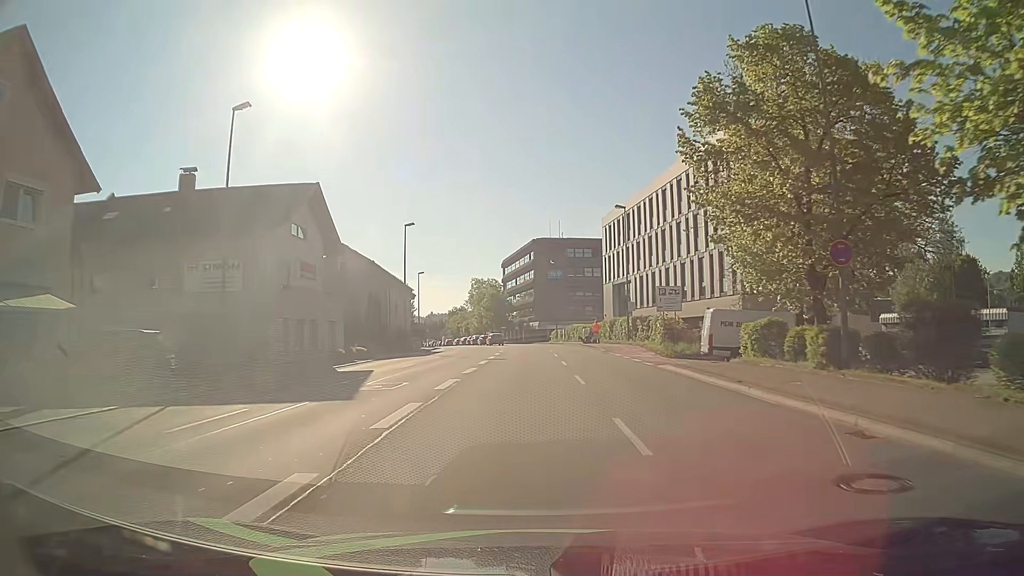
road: primary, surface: asphalt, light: Day
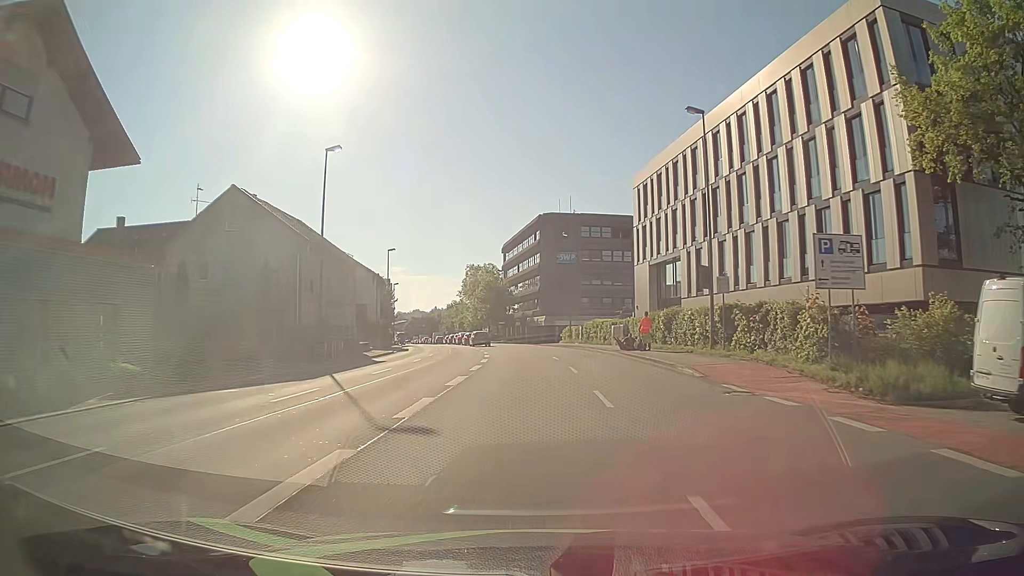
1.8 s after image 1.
(-0.1, +22.8) m; 0°
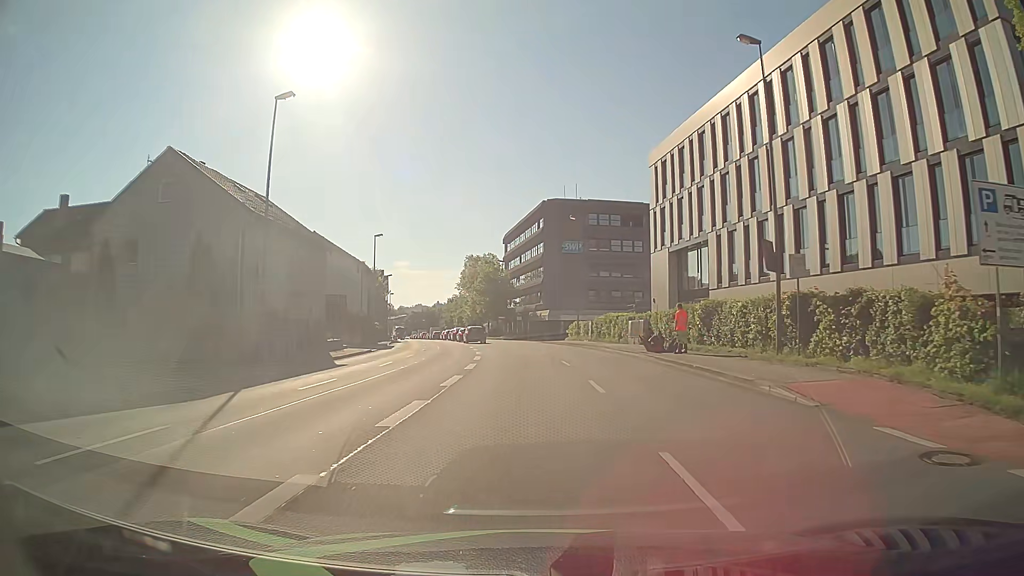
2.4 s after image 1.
(0.0, +7.3) m; 0°
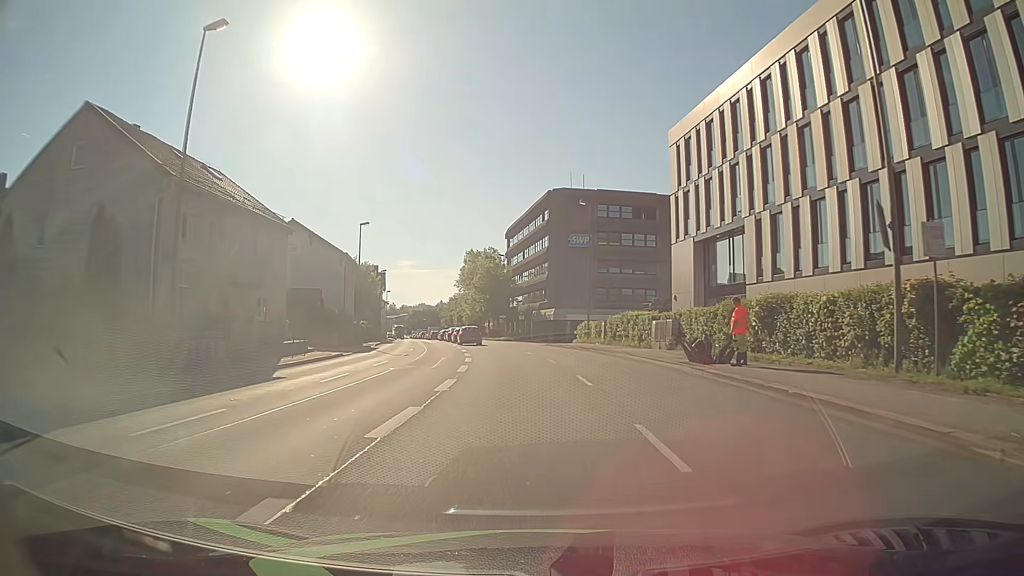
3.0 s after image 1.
(0.0, +6.9) m; -1°
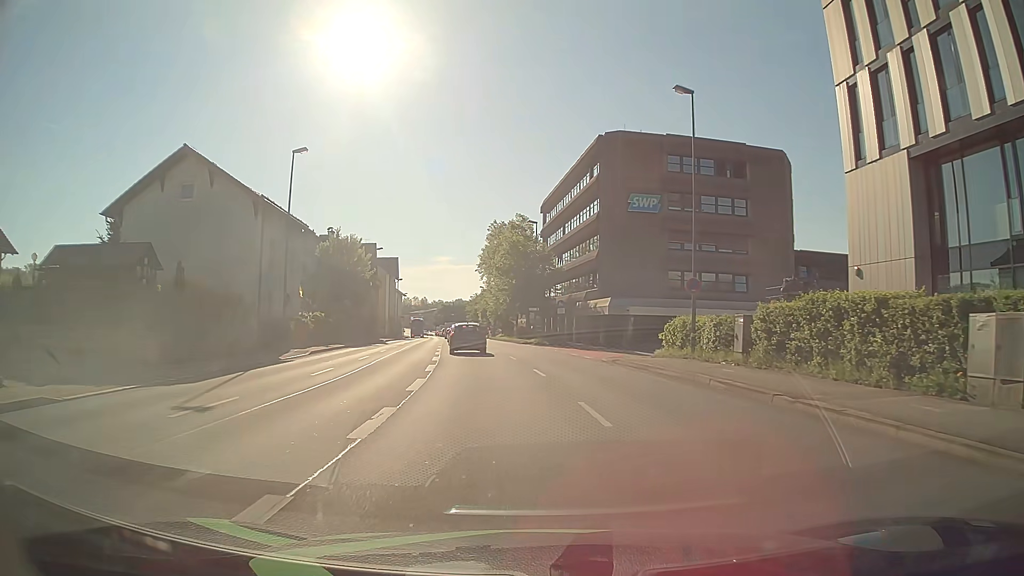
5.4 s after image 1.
(-0.4, +23.7) m; -4°
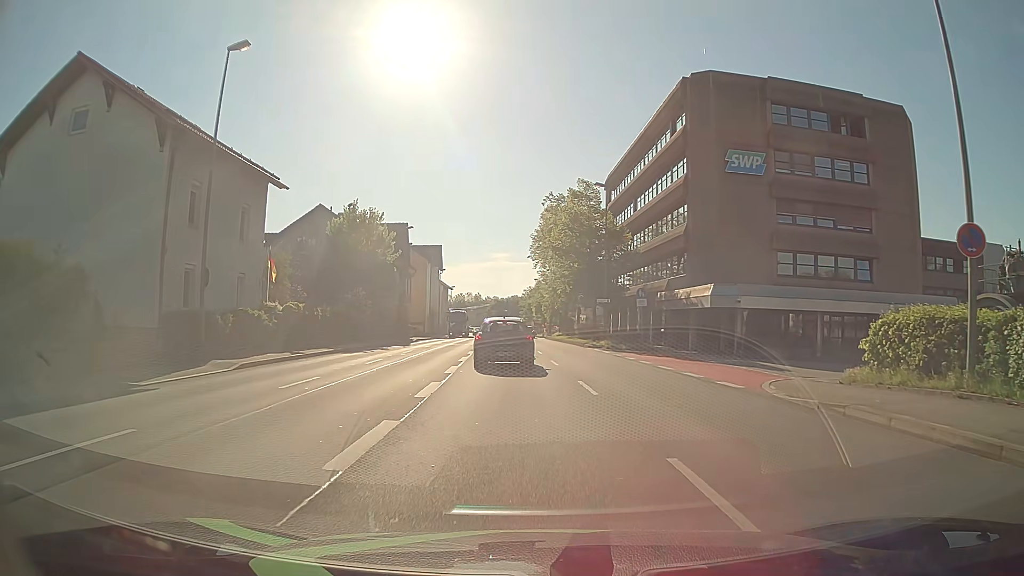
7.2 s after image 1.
(-0.5, +13.8) m; -3°
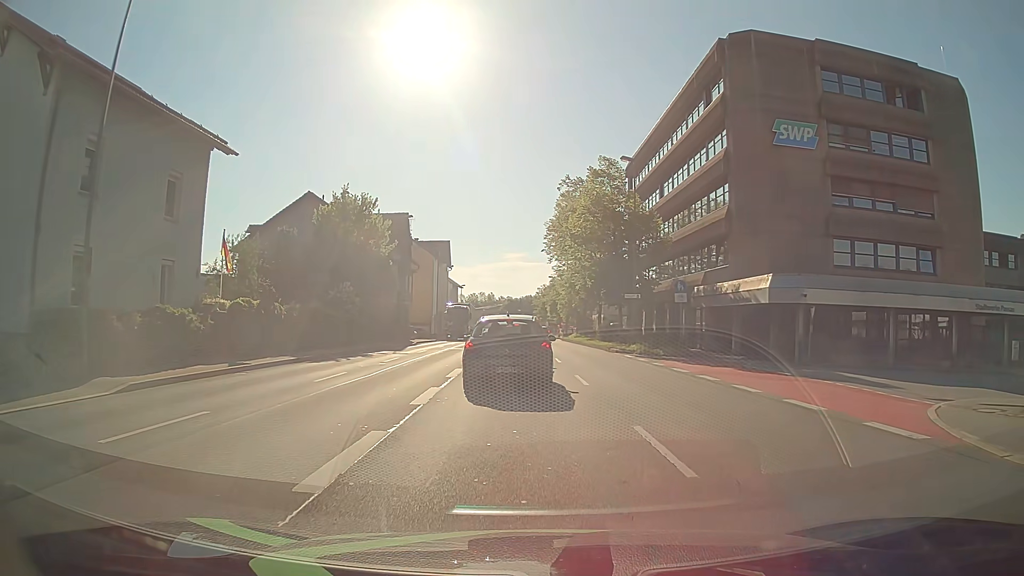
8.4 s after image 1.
(-0.1, +6.6) m; -1°
